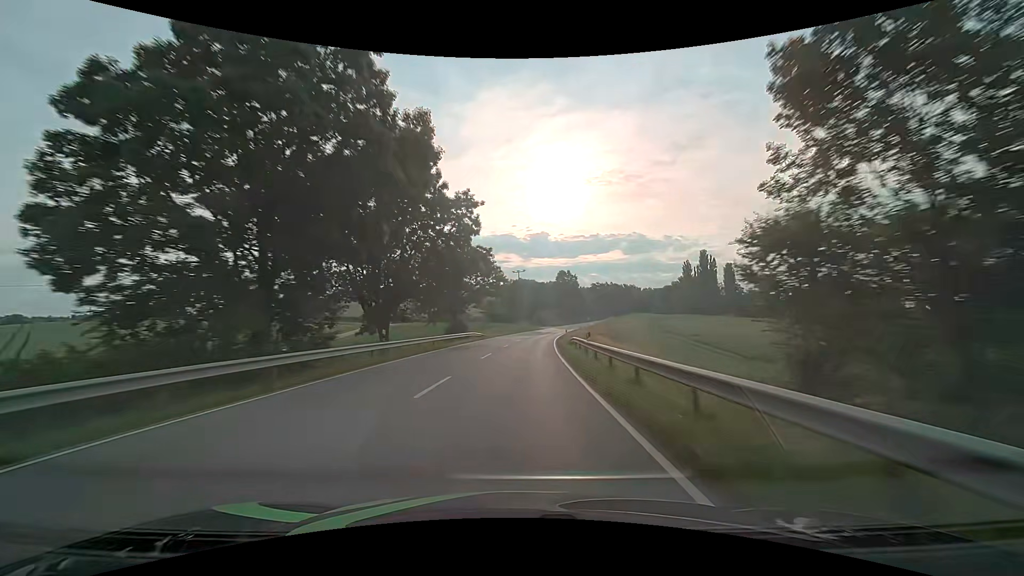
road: secondary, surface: asphalt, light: Day
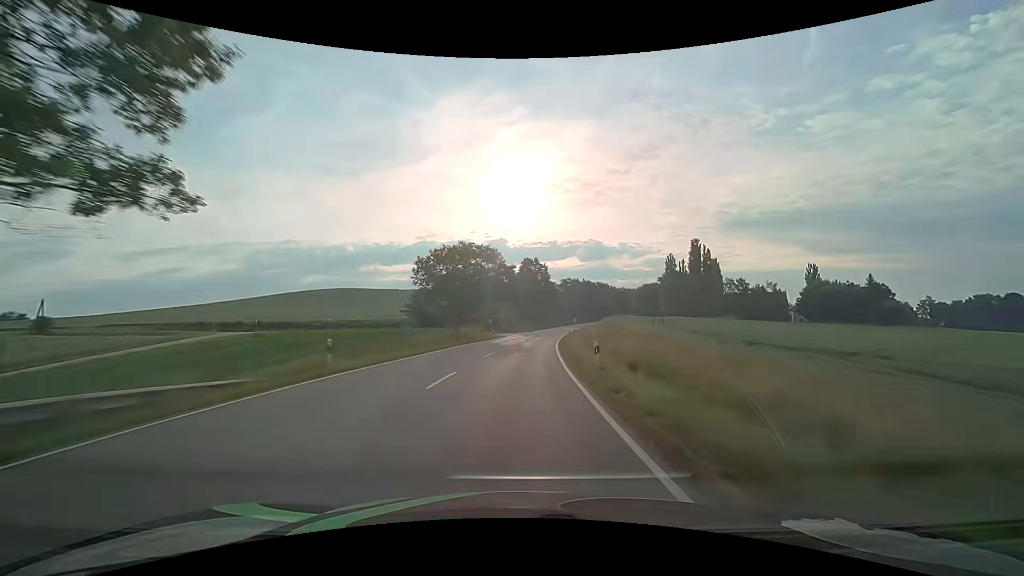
(+2.0, +46.1) m; +5°
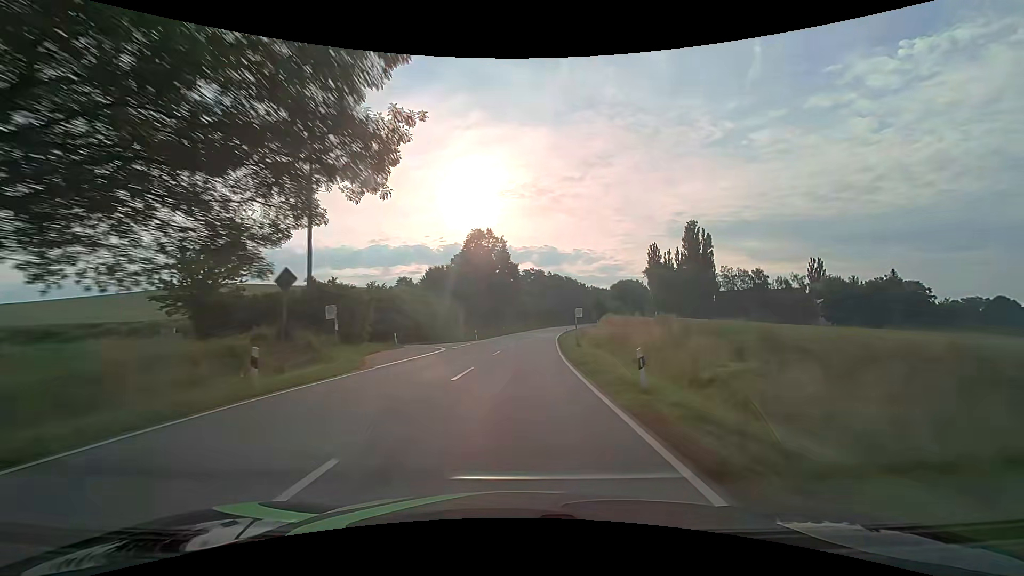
(+1.9, +45.8) m; +5°
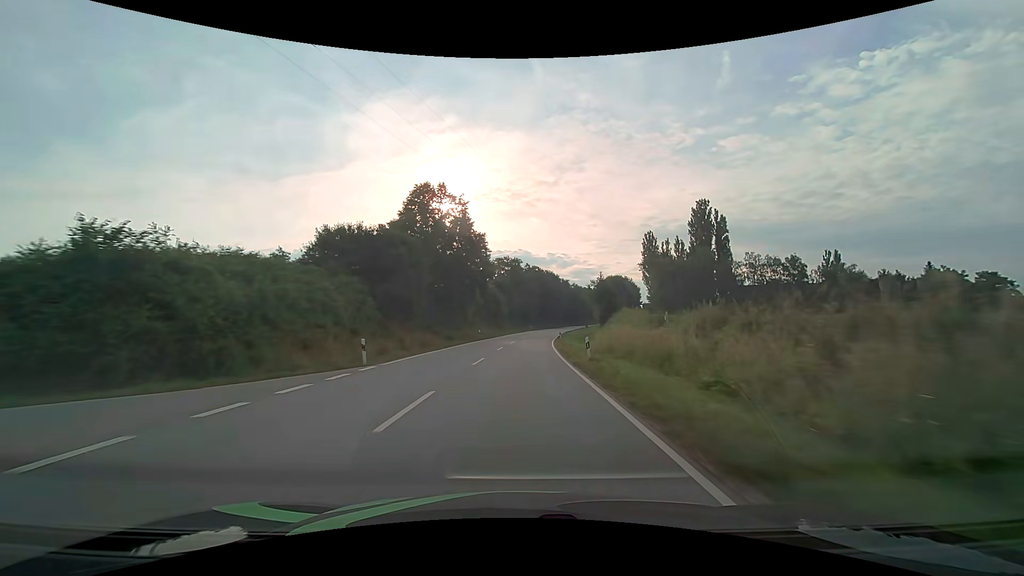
(+0.9, +30.3) m; +3°
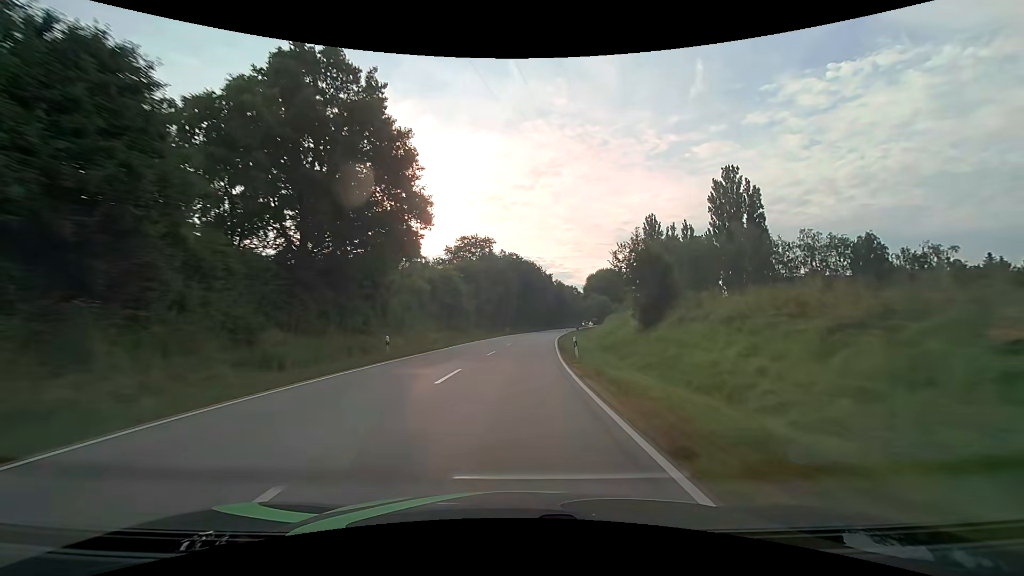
(+0.7, +30.1) m; +3°
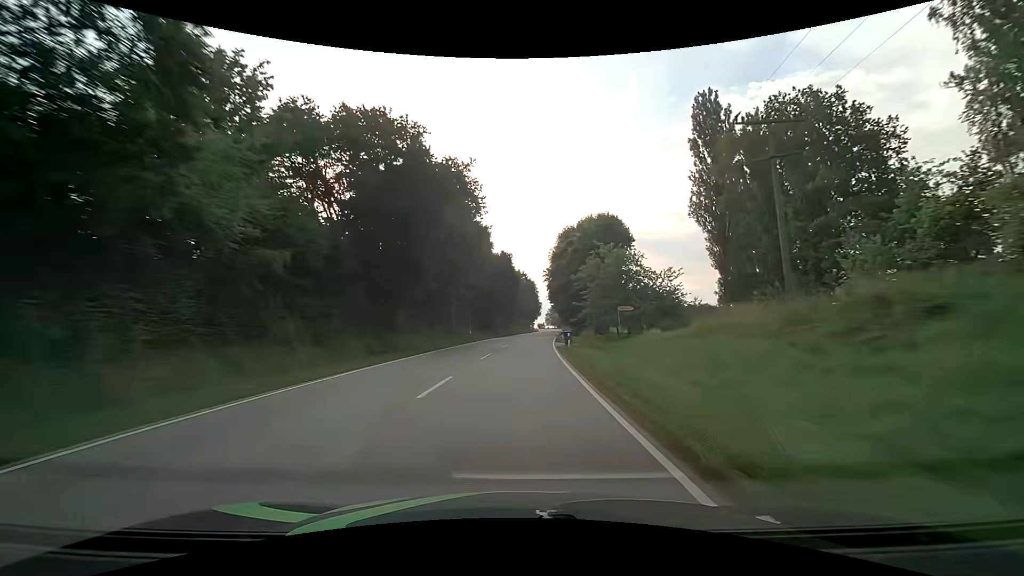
(+4.8, +74.2) m; +7°
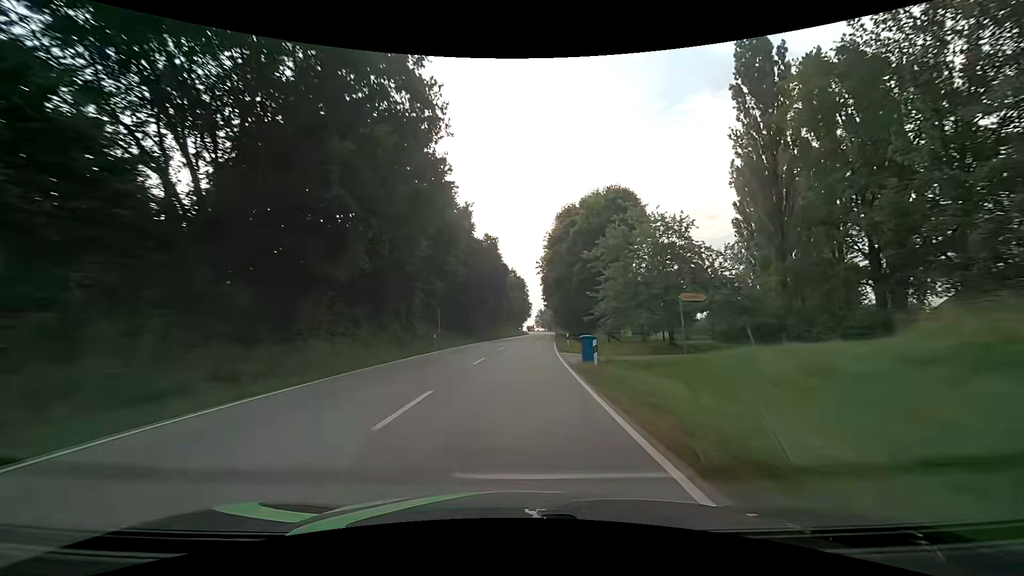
(+0.2, +14.6) m; +1°
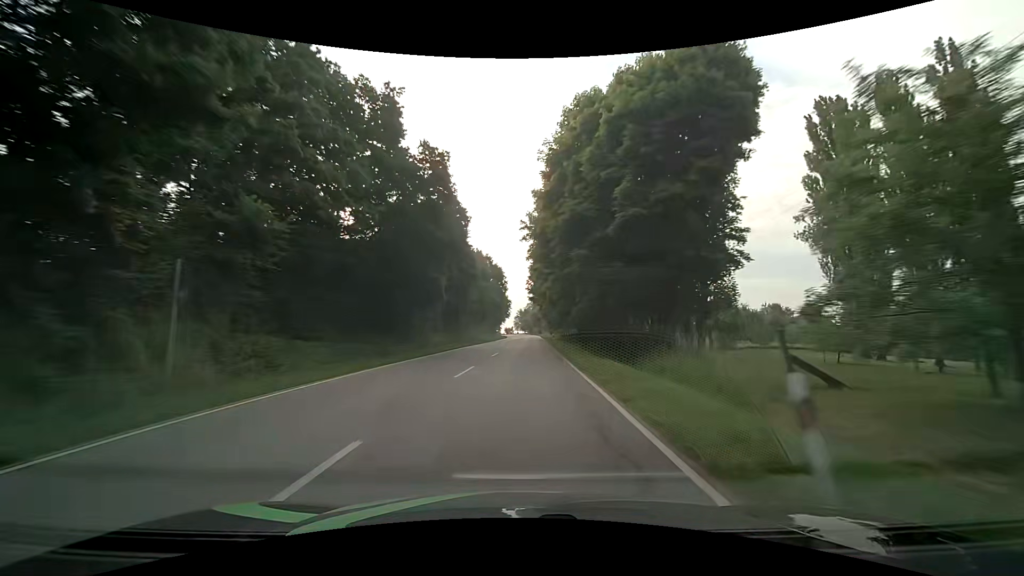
(+0.6, +28.9) m; +2°
(0, +10) (0, +20) (+1, +30) (+1, +40) (+1, +50) (+1, +60) (+2, +70) (+2, +80) (+2, +90) (+2, +100) m
